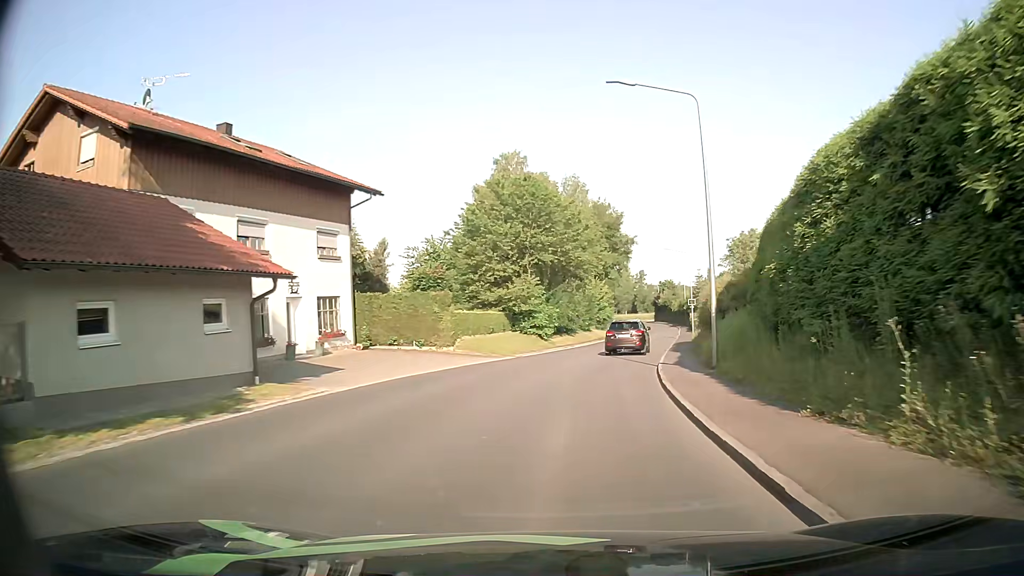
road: secondary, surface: asphalt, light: Day
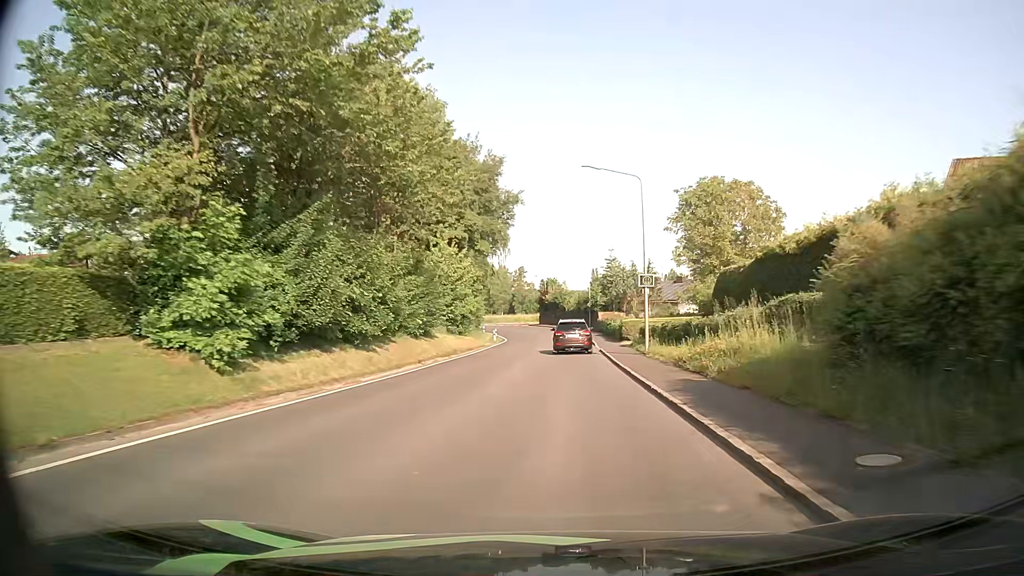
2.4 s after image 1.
(+3.5, +31.0) m; +11°
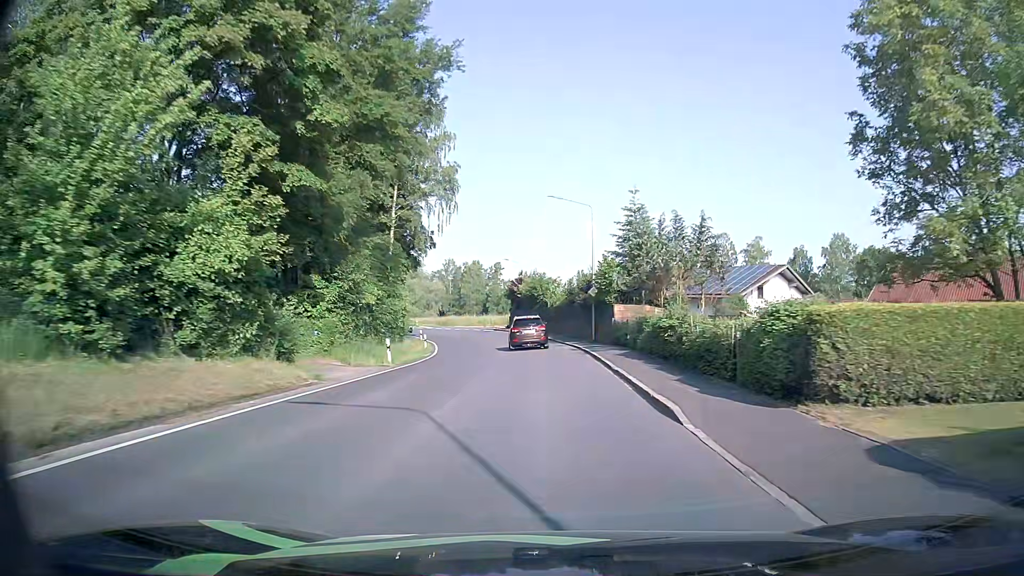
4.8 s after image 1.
(+0.9, +31.5) m; +1°
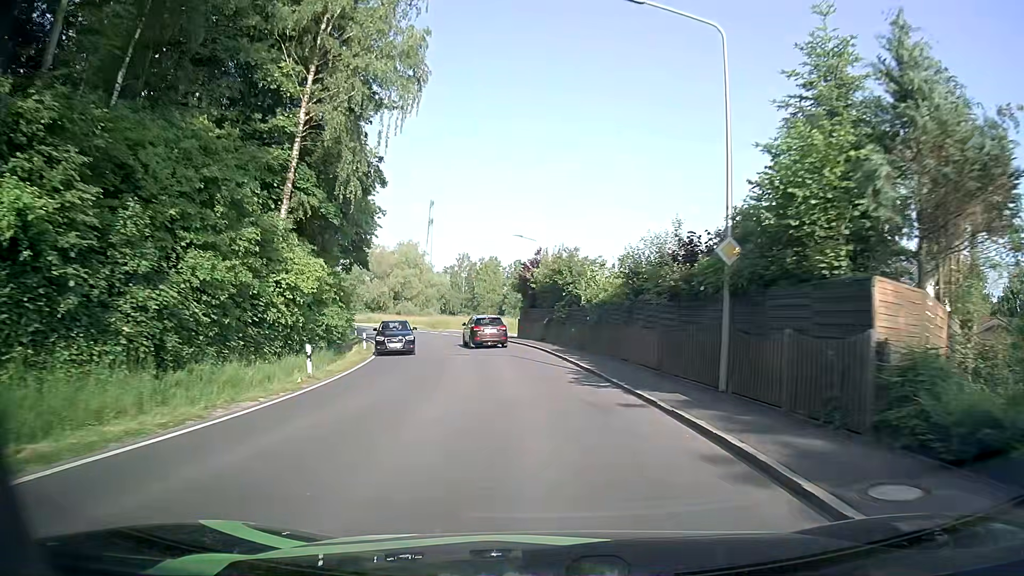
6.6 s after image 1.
(-0.2, +23.5) m; -1°
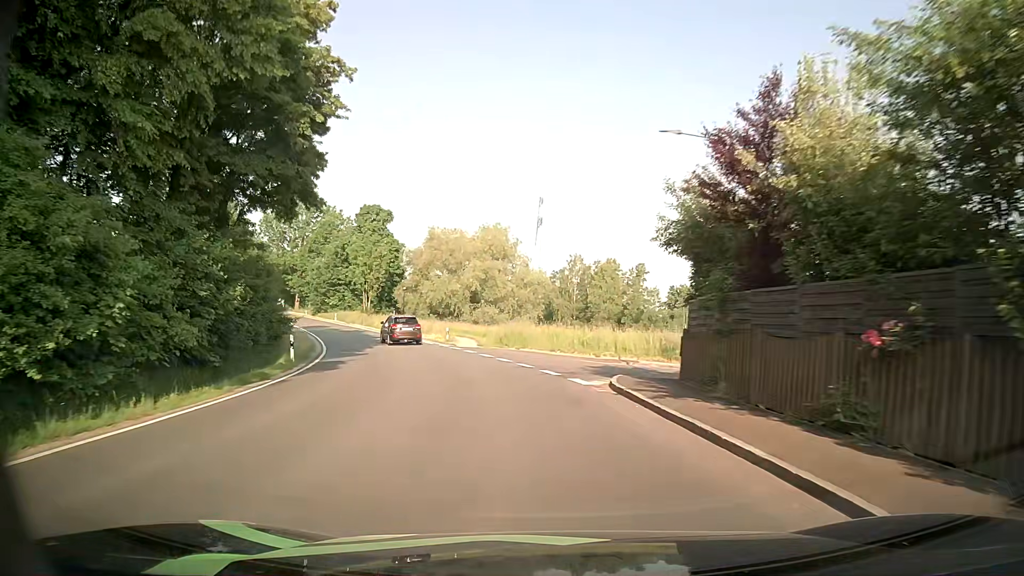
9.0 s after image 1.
(-2.0, +29.9) m; -8°
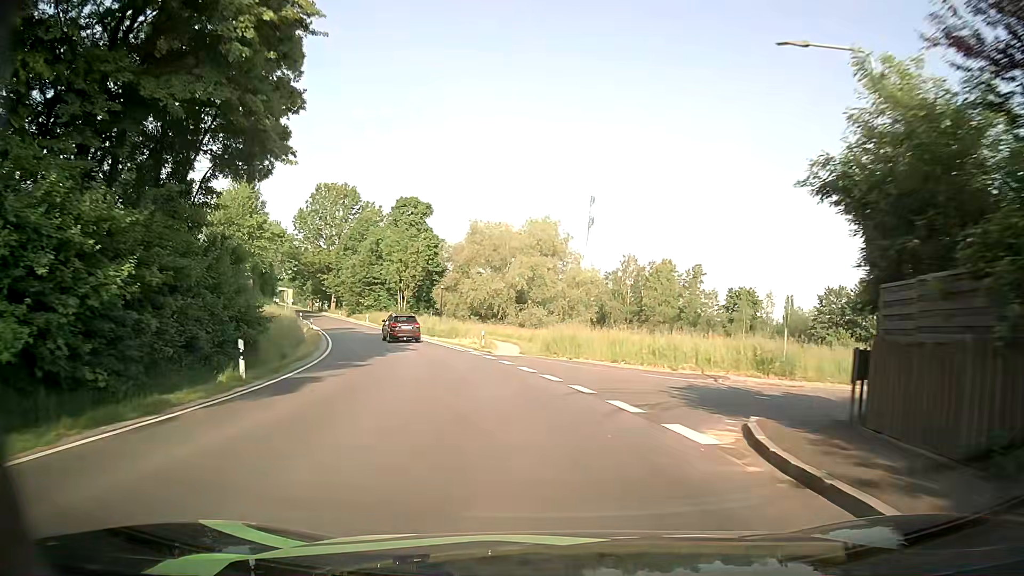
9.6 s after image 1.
(-0.4, +7.5) m; -5°
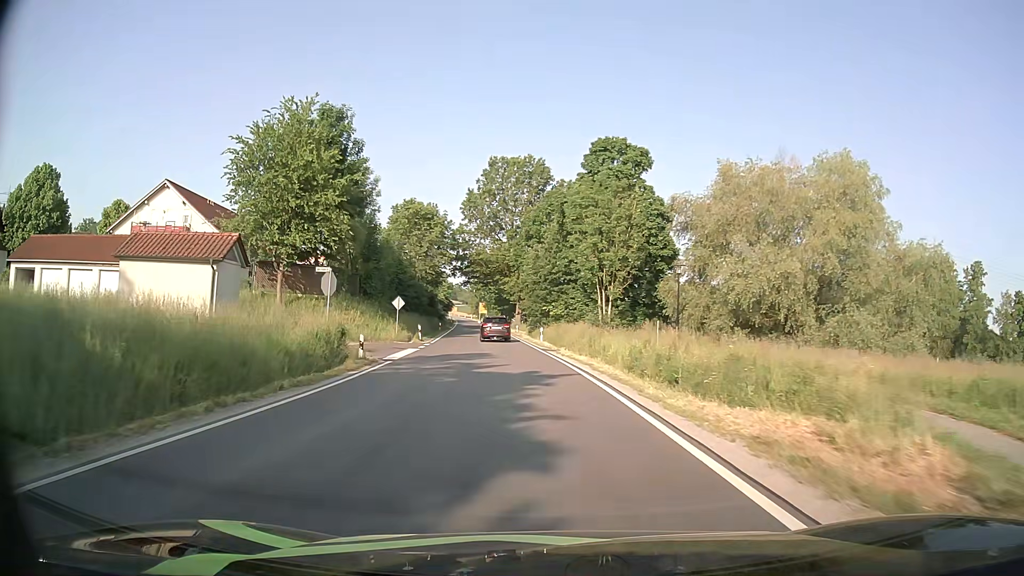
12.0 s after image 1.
(-5.6, +31.9) m; -19°
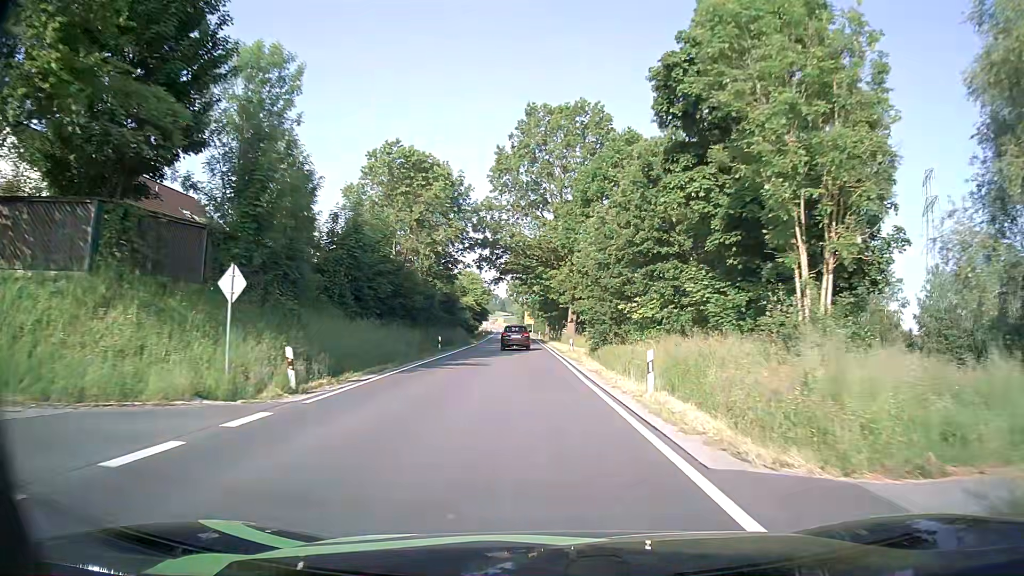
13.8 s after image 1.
(-1.5, +27.3) m; -5°
(0, +10) (0, +20) (-1, +30) (-1, +40) (-2, +50) (-2, +60) (-3, +70) (-3, +80) (-4, +90) (-4, +100) m
